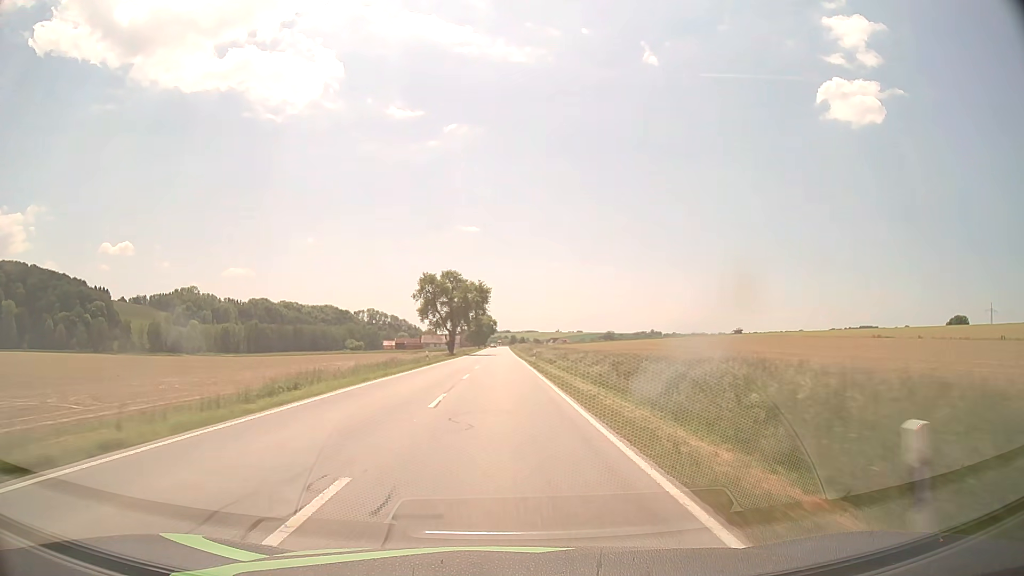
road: secondary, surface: asphalt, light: Day
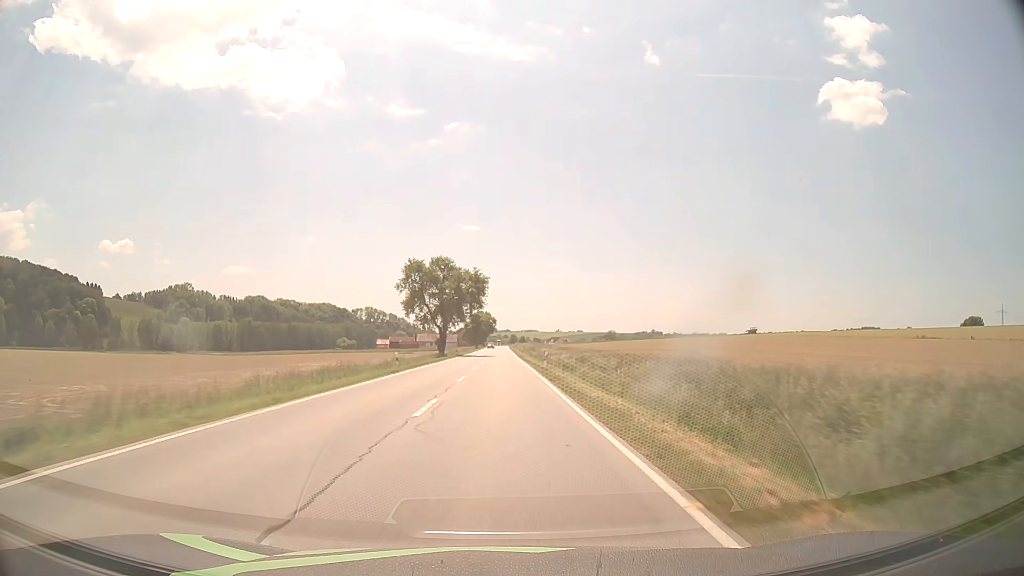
(0.0, +14.2) m; 0°
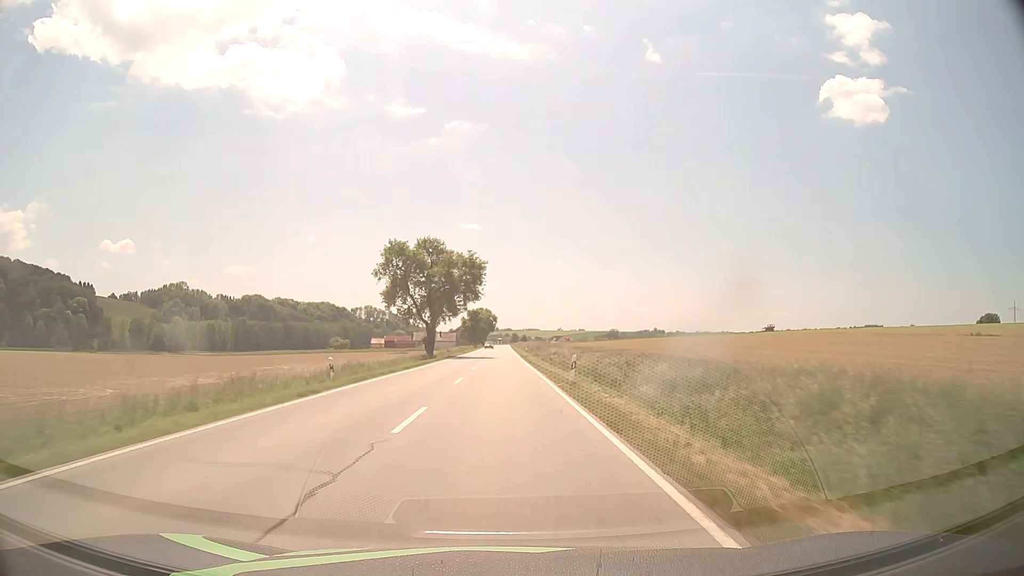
(0.0, +14.2) m; 0°
(0, +10) (0, +20) (0, +30) (0, +40) (0, +50) (0, +60) (0, +70) (0, +80) (0, +90) (0, +100) m
